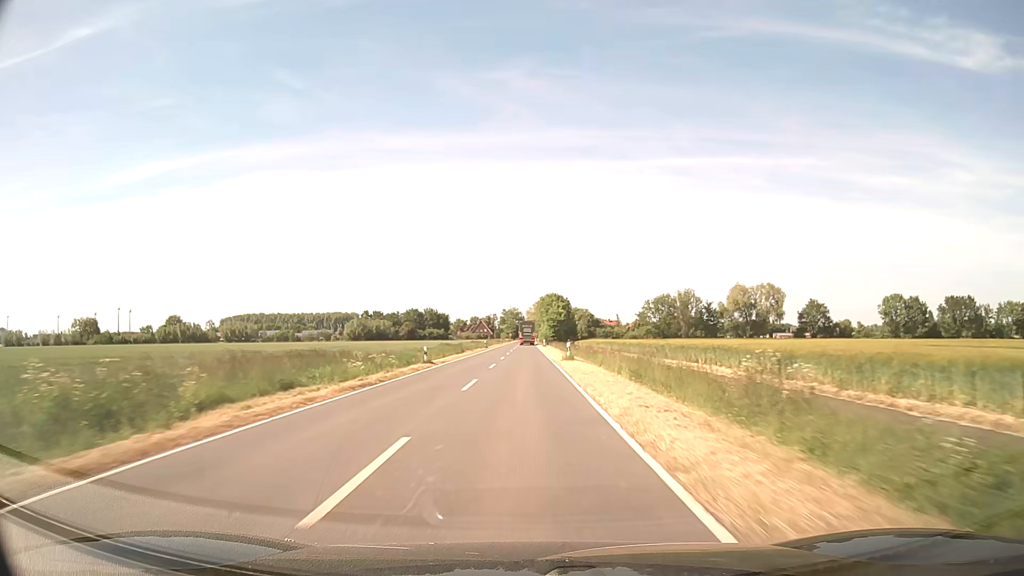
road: secondary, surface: asphalt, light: Day
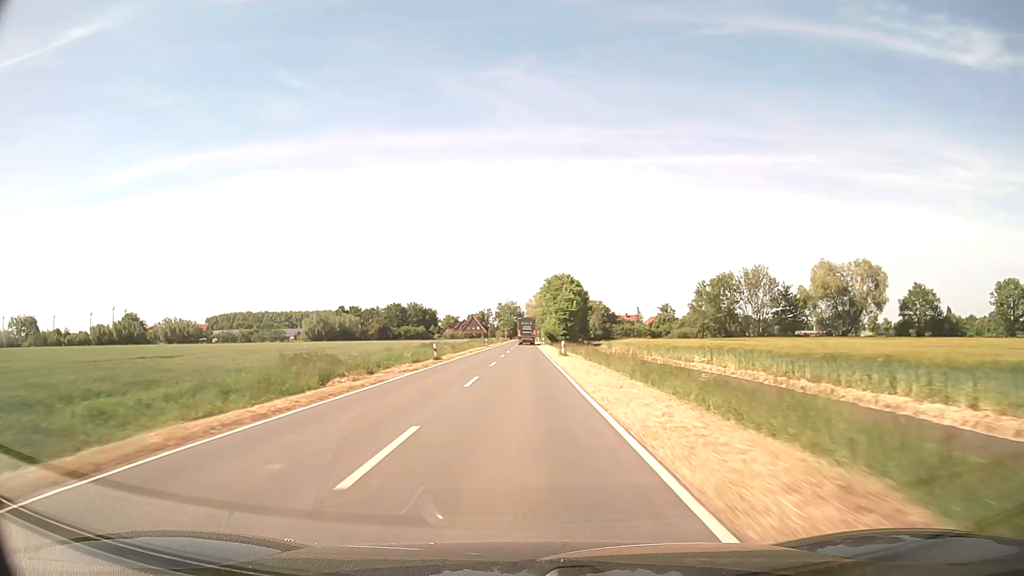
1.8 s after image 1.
(0.0, +46.5) m; 0°
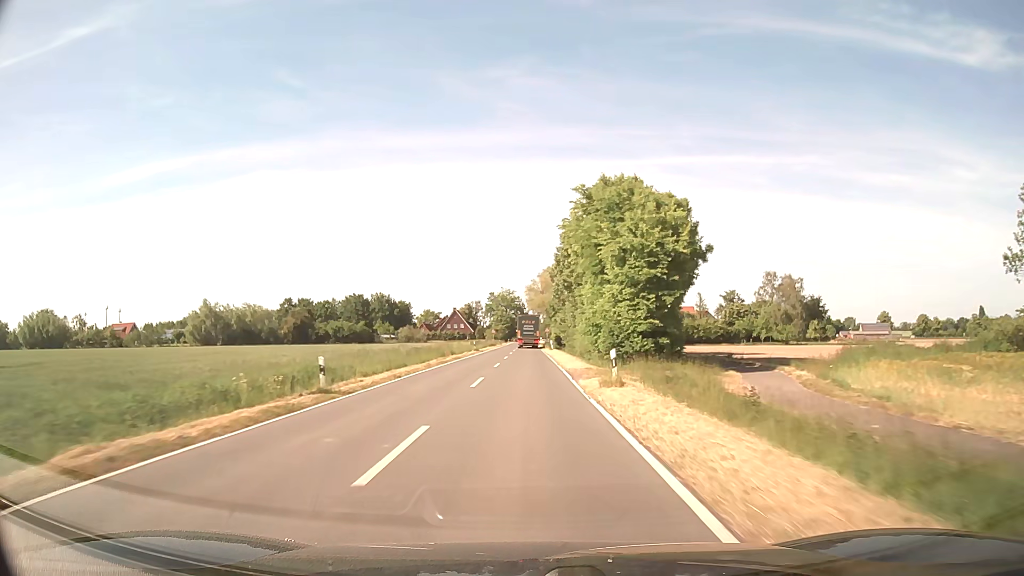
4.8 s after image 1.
(-0.1, +71.7) m; 0°
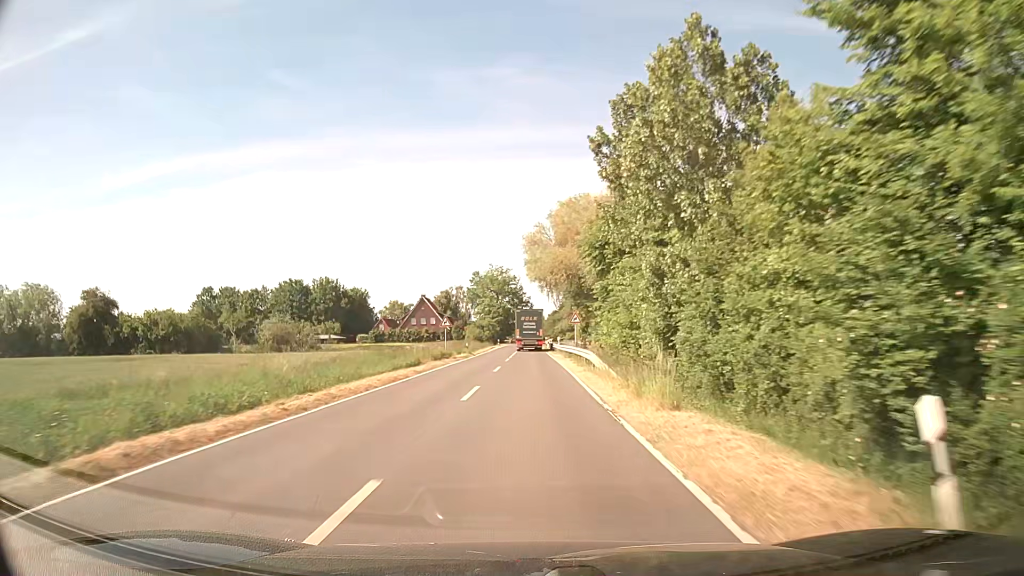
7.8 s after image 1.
(0.0, +63.5) m; 0°
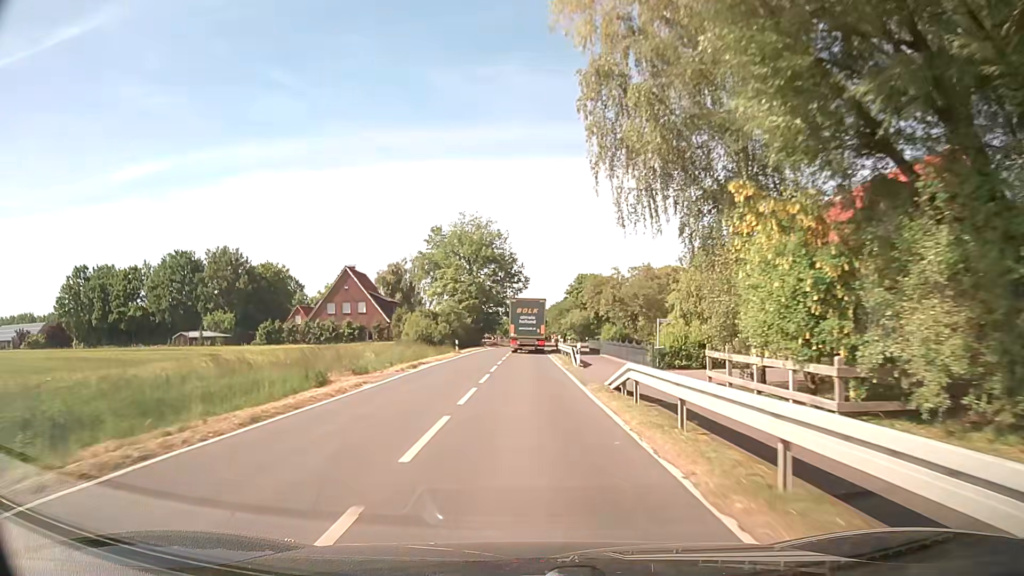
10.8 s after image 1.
(+0.3, +55.1) m; 0°
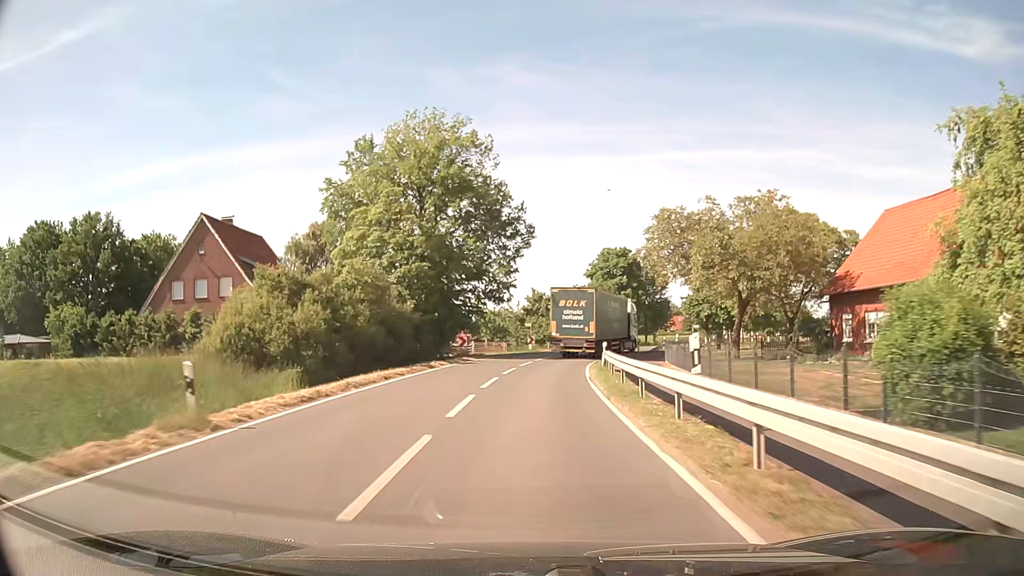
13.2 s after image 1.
(+0.1, +38.7) m; 0°
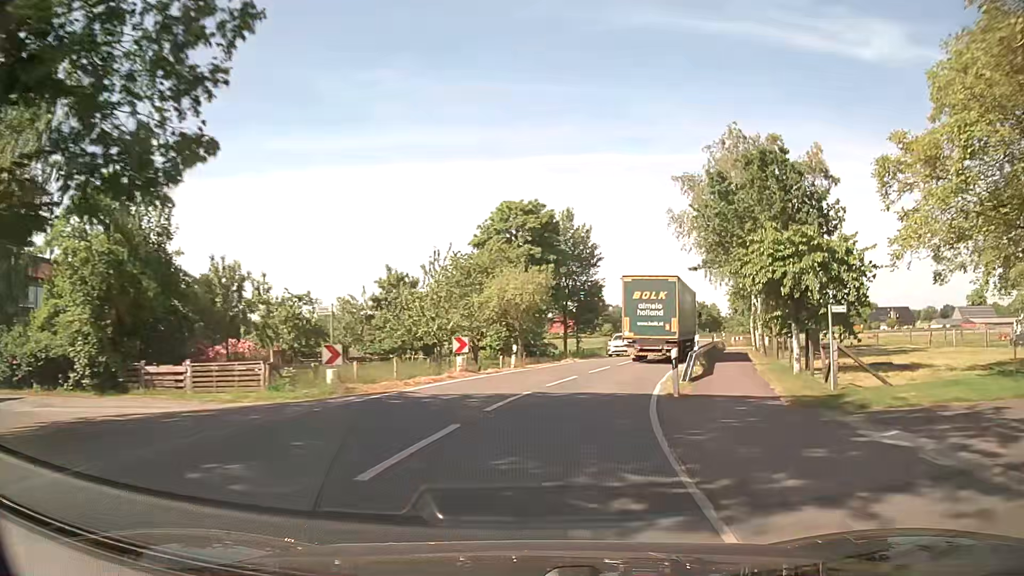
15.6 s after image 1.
(+1.8, +34.8) m; +10°
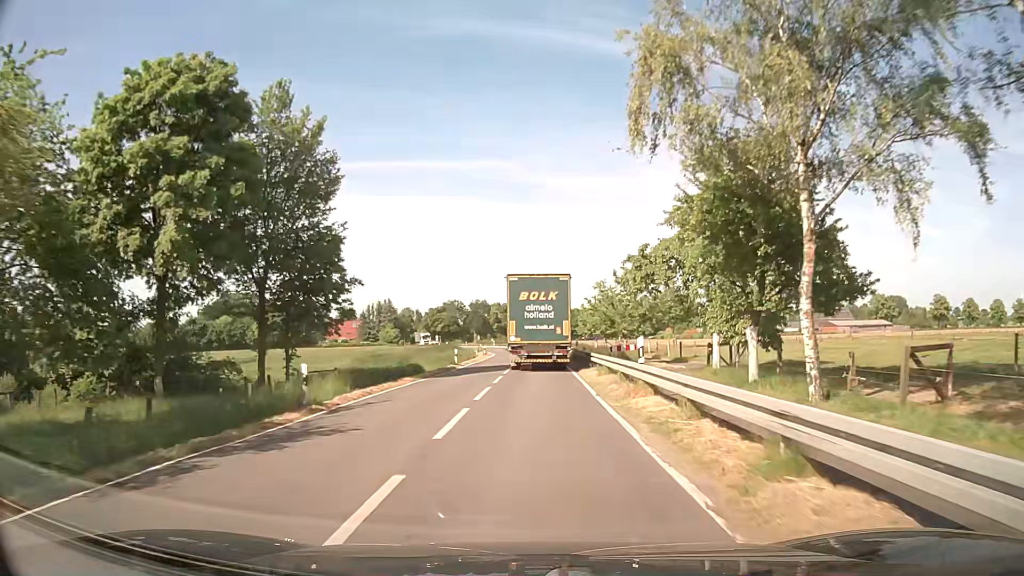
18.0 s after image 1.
(+5.9, +32.8) m; +17°
